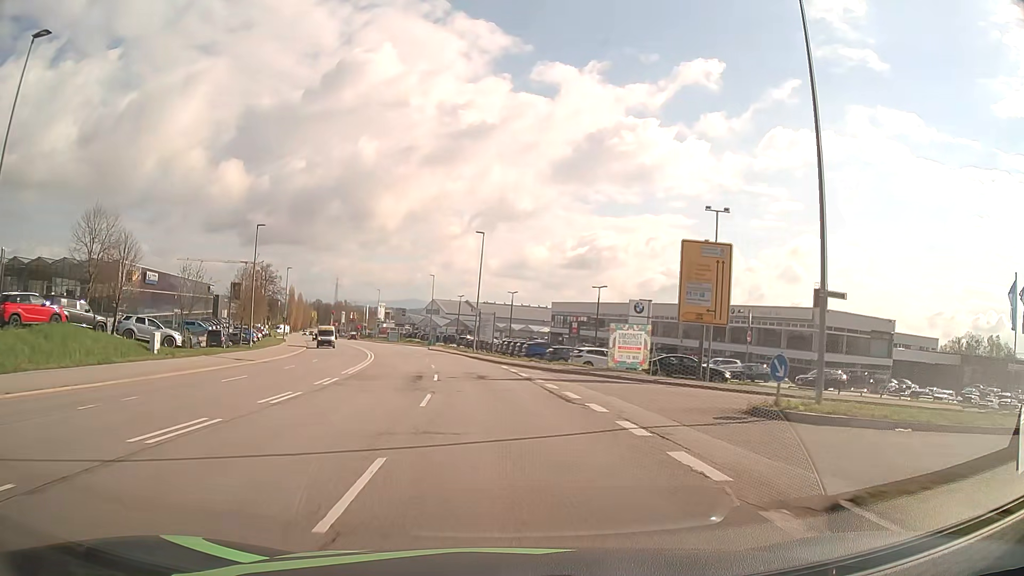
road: secondary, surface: asphalt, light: Day
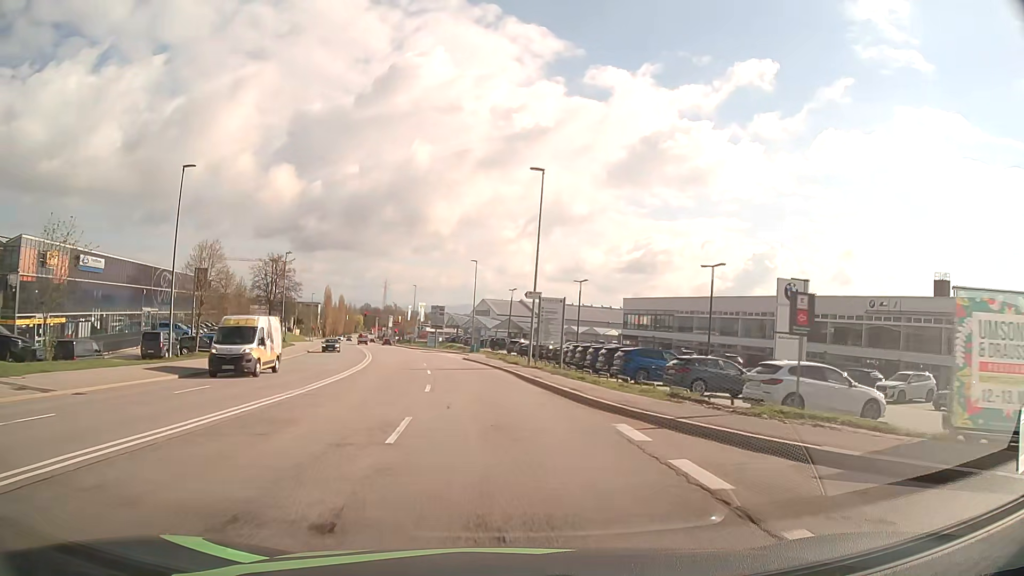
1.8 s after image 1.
(-0.9, +22.6) m; -4°
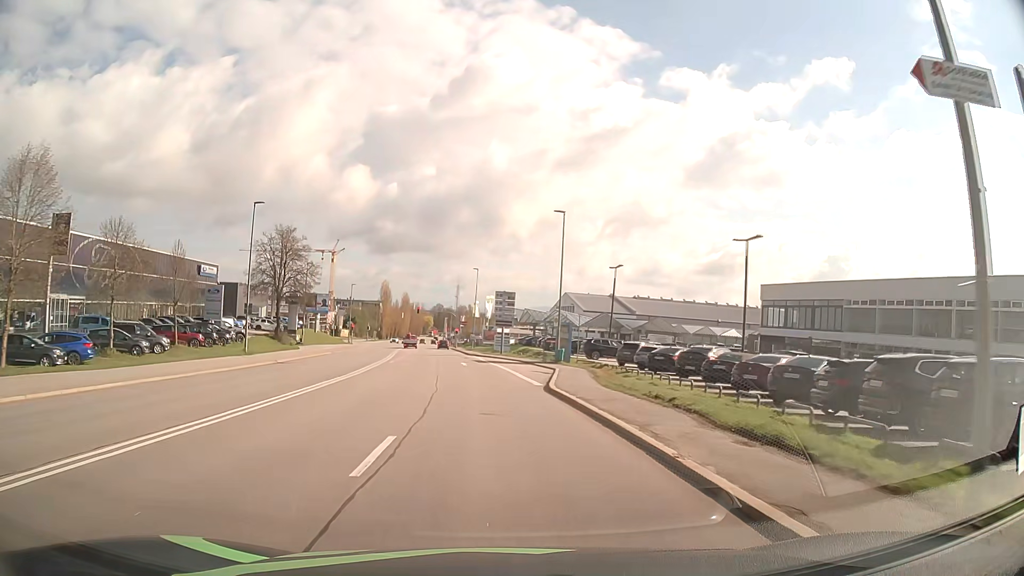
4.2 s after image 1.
(-1.8, +29.4) m; -7°
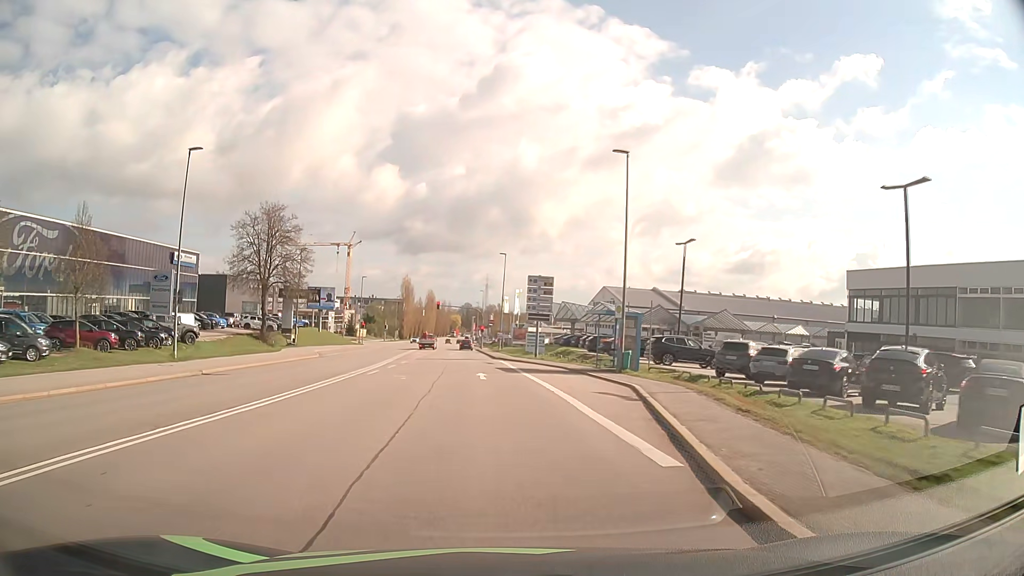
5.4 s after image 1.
(-0.3, +14.4) m; -2°
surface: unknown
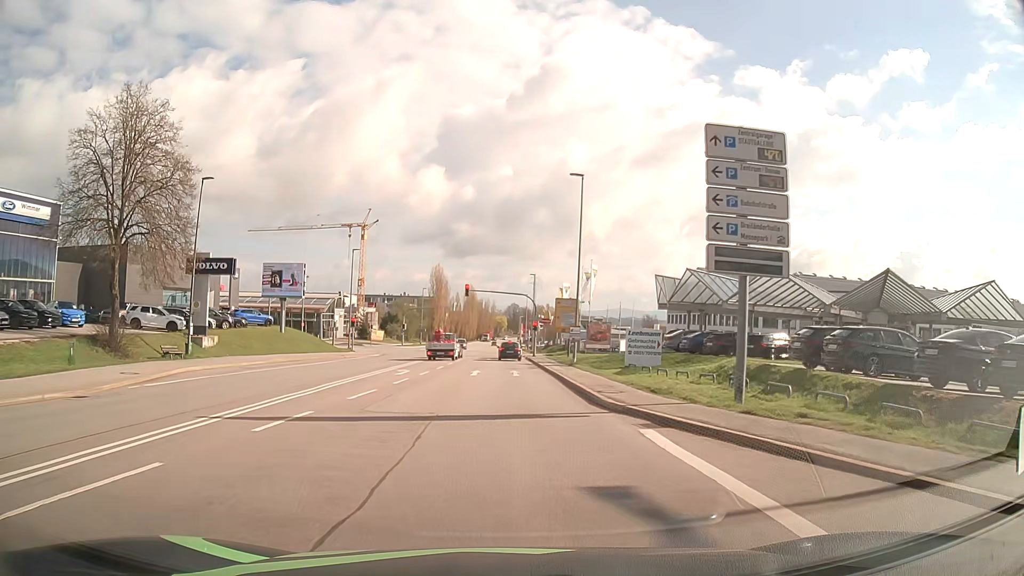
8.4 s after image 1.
(-1.7, +34.6) m; -5°
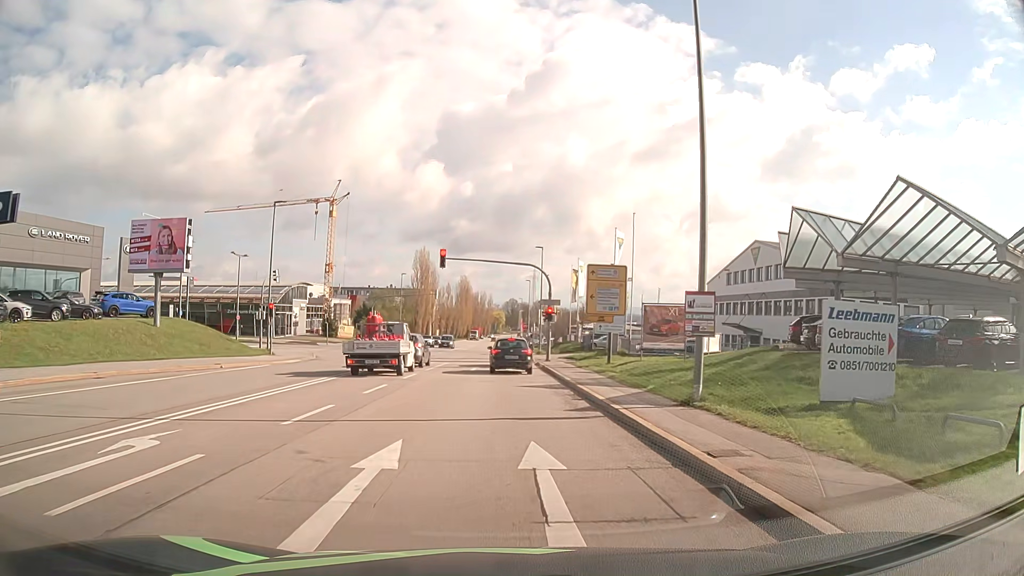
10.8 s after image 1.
(+0.2, +23.0) m; +1°
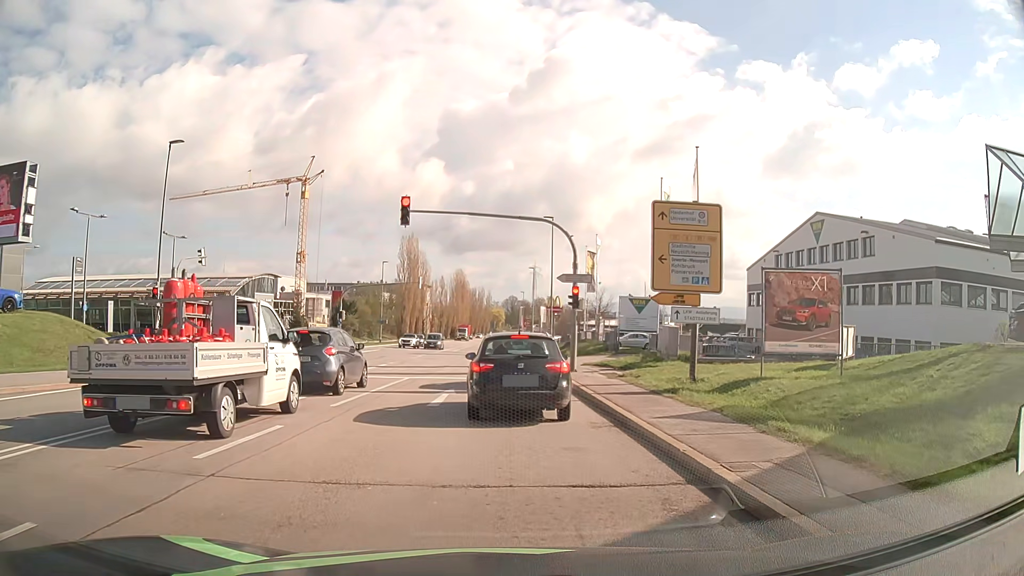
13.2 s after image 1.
(0.0, +15.0) m; 0°
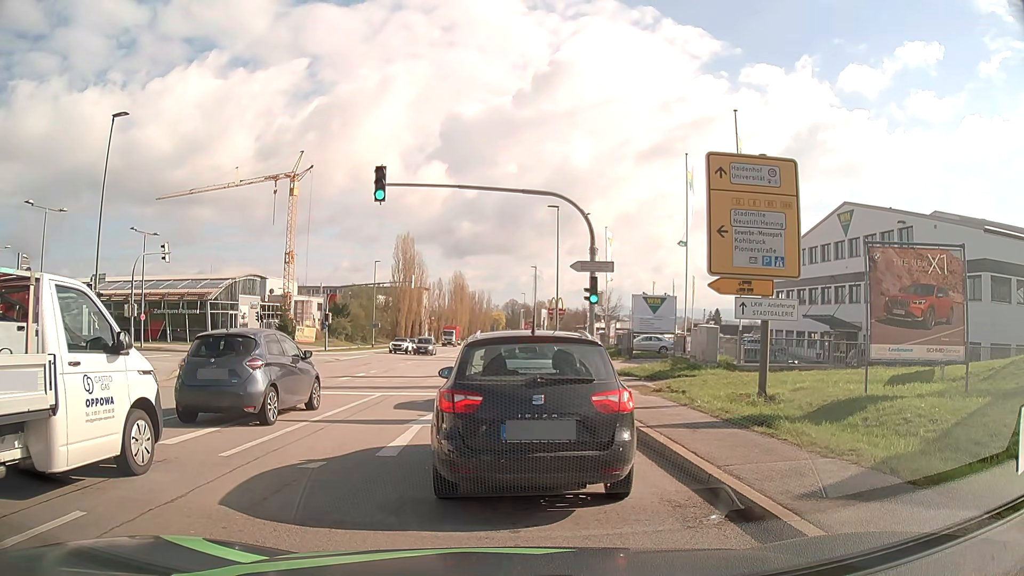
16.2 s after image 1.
(0.0, +5.0) m; -1°
(0, +10) (0, +20) (0, +30) (0, +40) (0, +50) (0, +60) (0, +70) (0, +80) (0, +90) (0, +100) m
